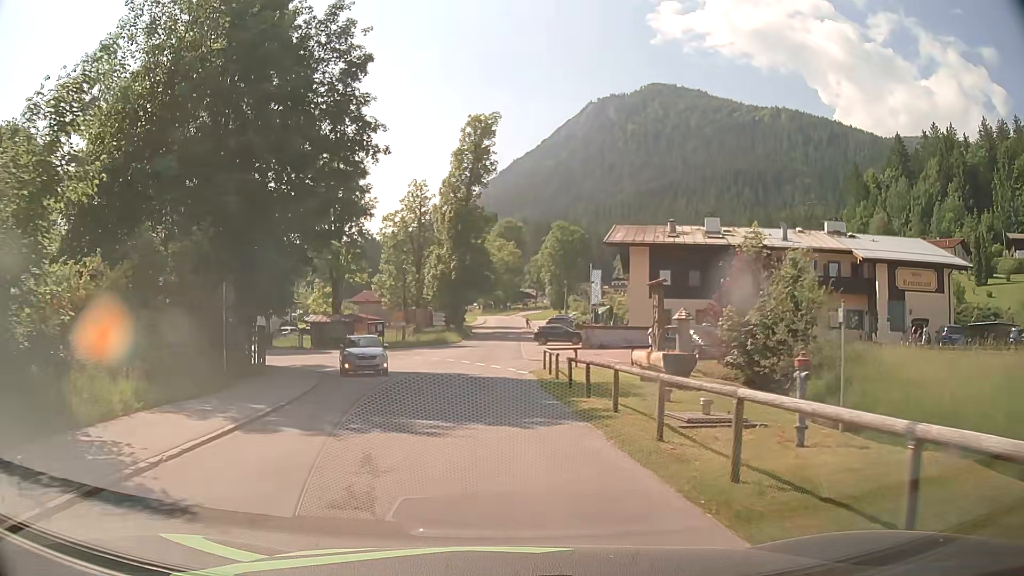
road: tertiary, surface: asphalt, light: Day
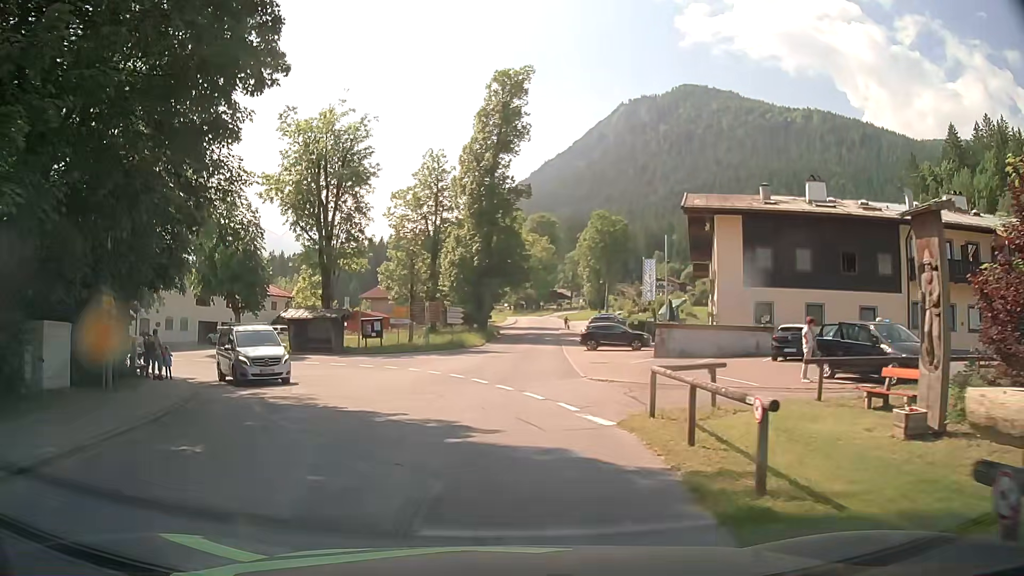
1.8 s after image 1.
(-0.4, +13.8) m; -3°
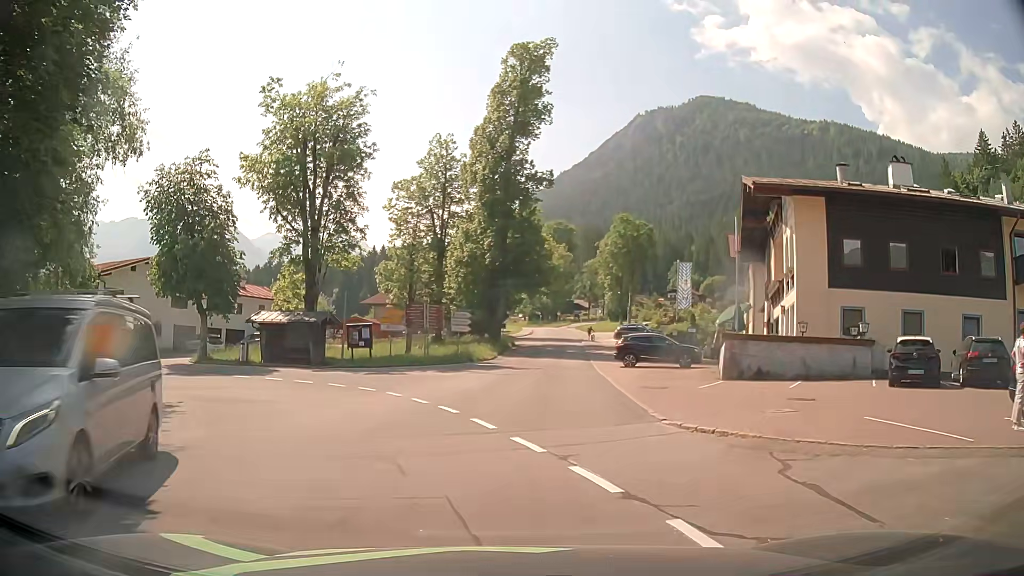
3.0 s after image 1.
(-0.1, +8.0) m; -1°
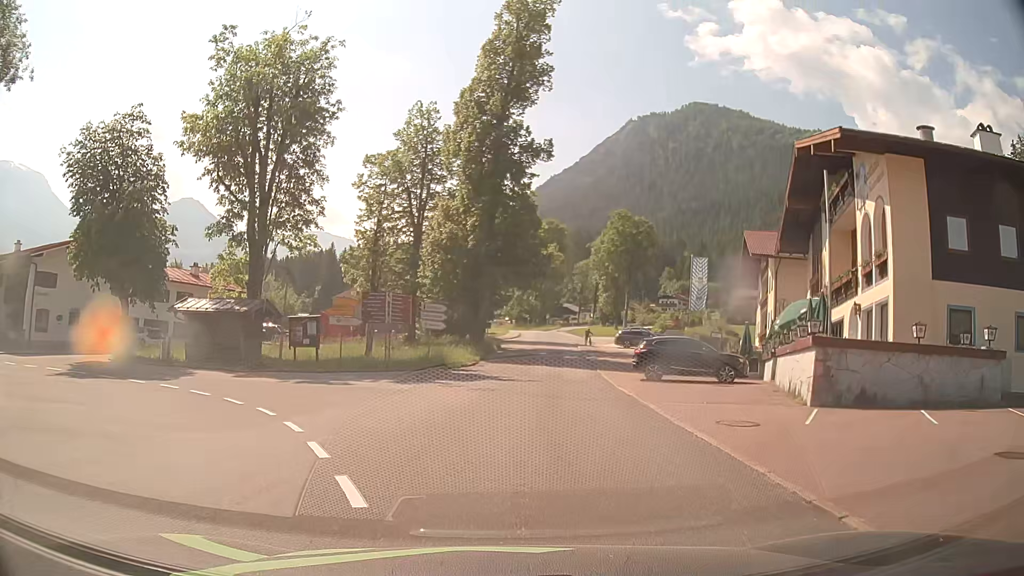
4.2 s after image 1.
(0.0, +8.2) m; +1°
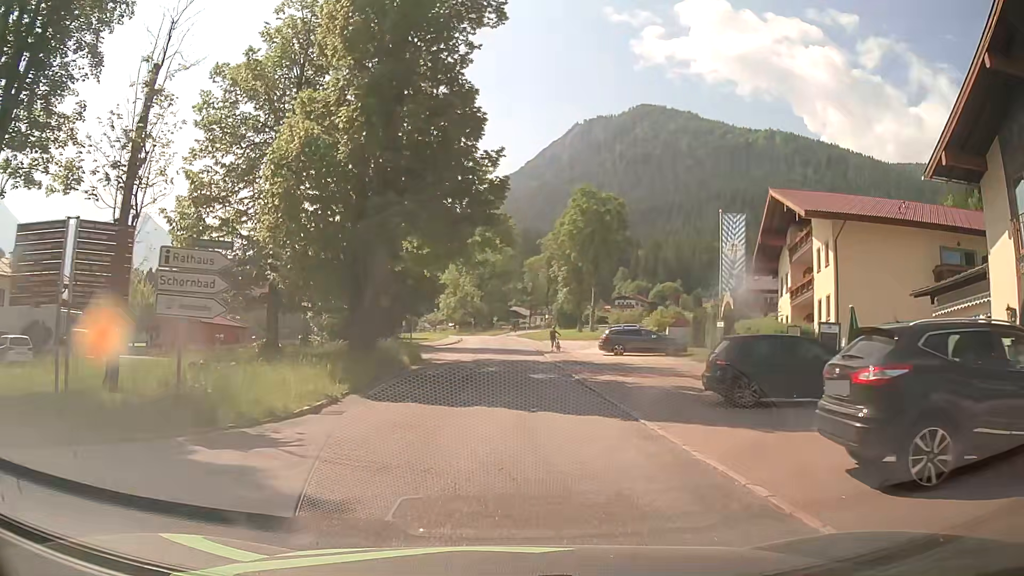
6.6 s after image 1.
(+0.9, +19.1) m; +5°
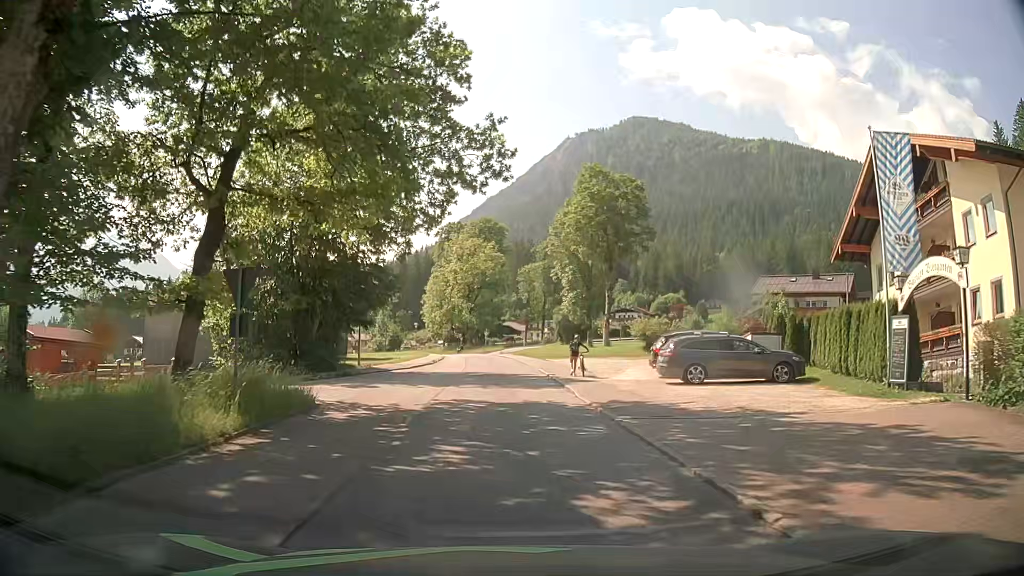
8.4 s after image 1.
(+0.1, +15.9) m; +1°
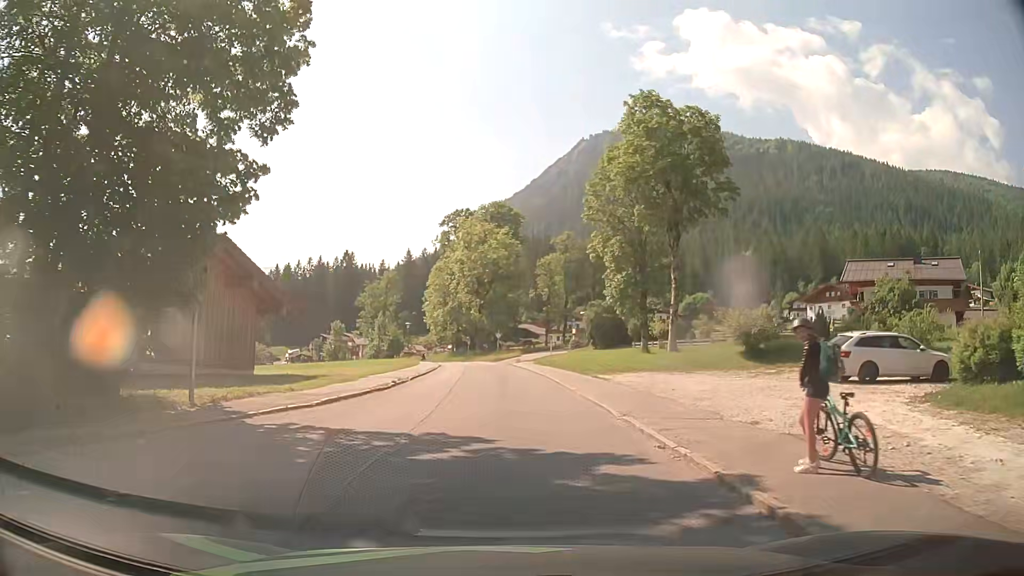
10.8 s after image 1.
(-0.3, +20.1) m; -1°
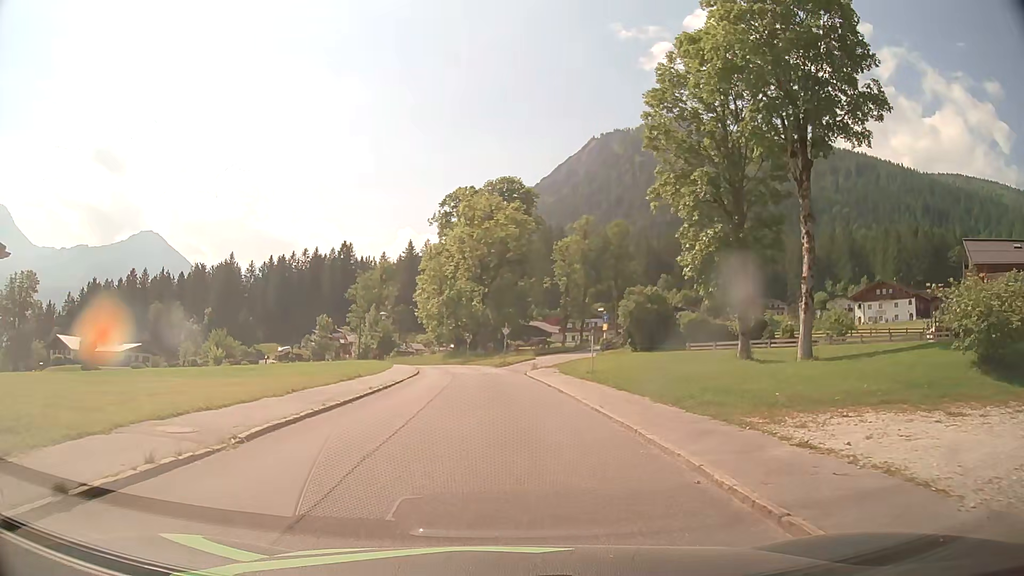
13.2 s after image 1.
(-0.1, +18.6) m; -1°
(0, +10) (0, +20) (-1, +30) (-2, +40) (-3, +50) (-5, +60) (-8, +69) (-11, +79) (-14, +88) (-18, +97) m
